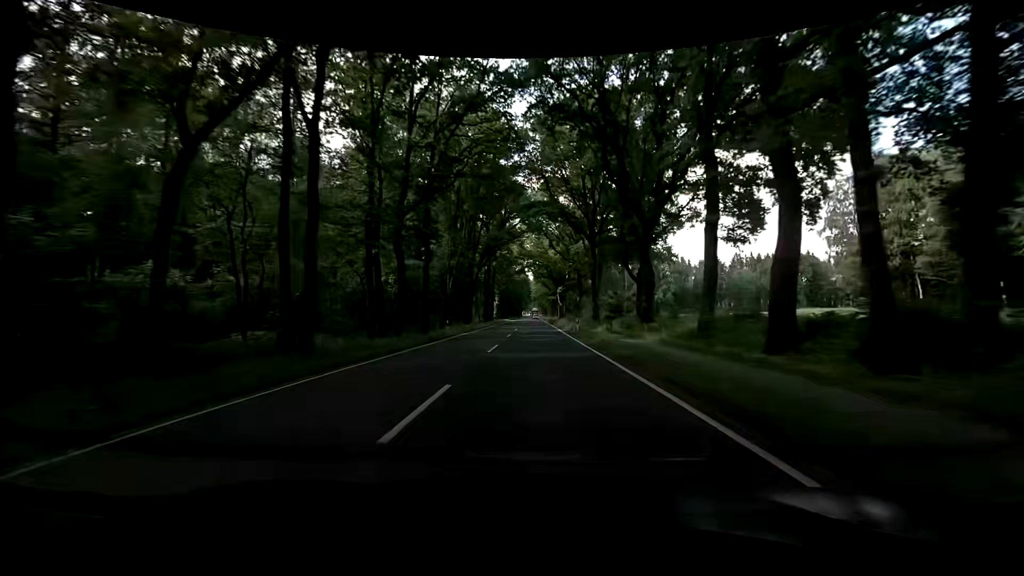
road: primary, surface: asphalt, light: Day
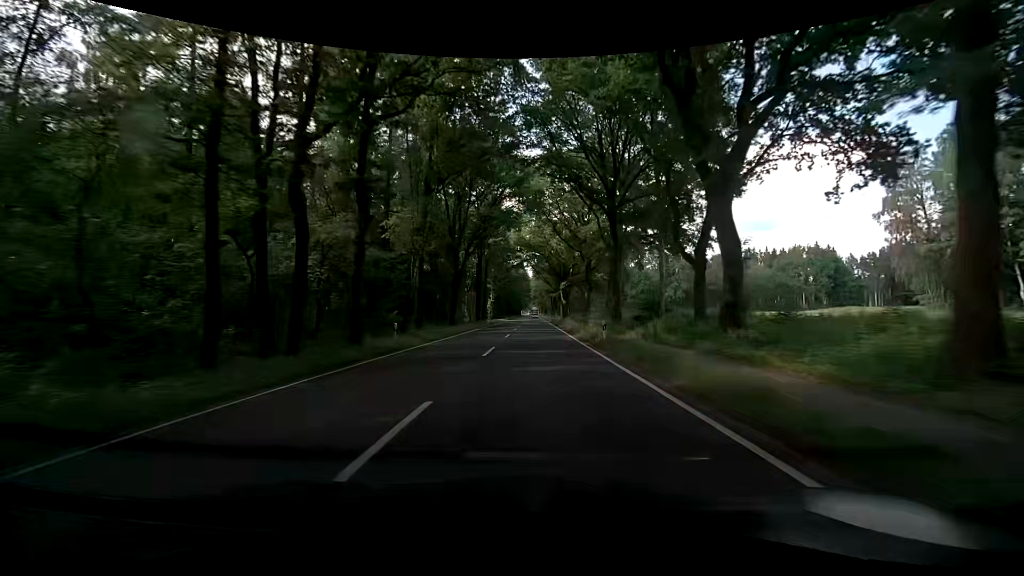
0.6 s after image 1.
(0.0, +14.2) m; 0°
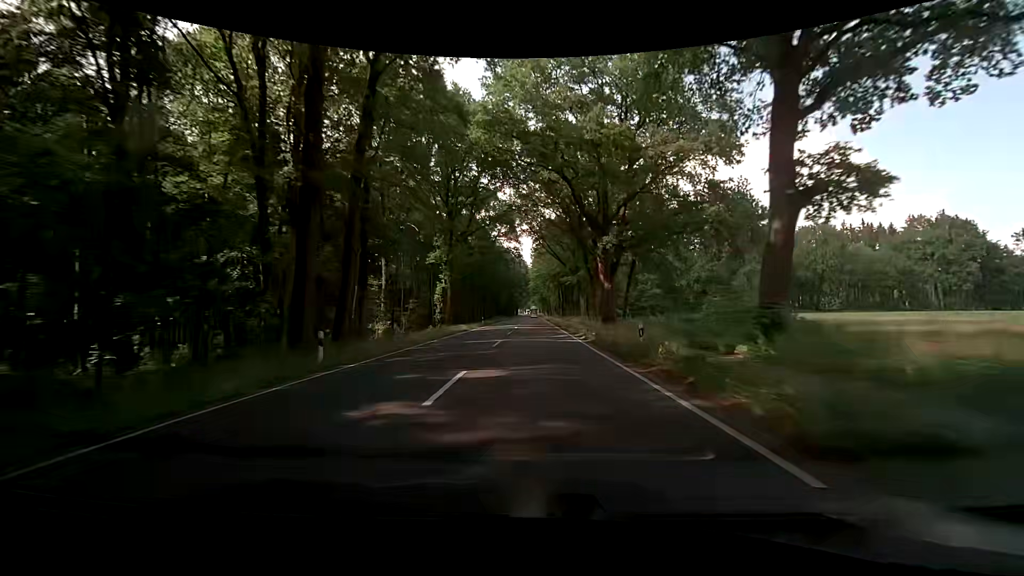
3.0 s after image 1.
(+0.2, +58.1) m; +1°
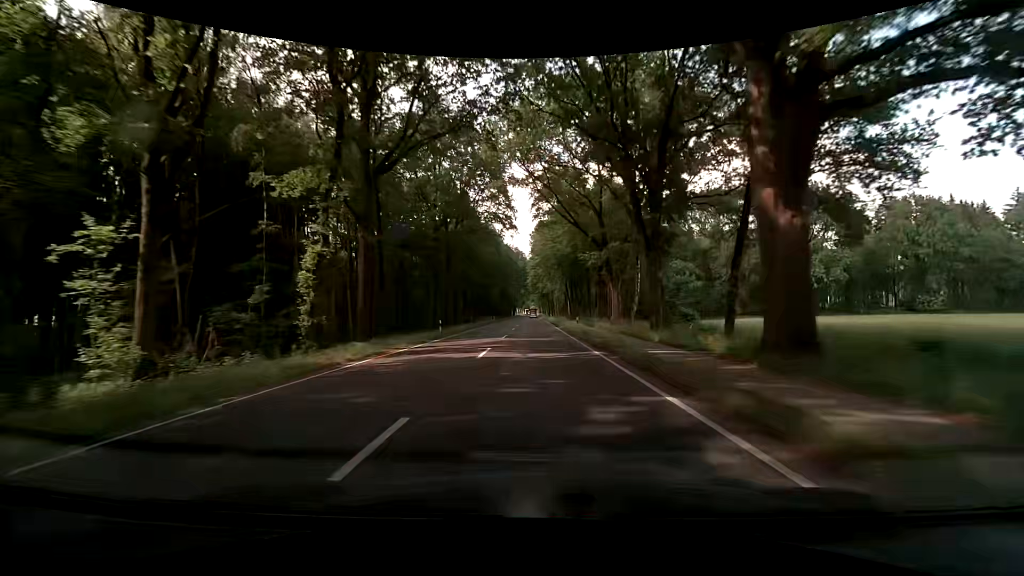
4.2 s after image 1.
(-0.3, +29.6) m; -1°
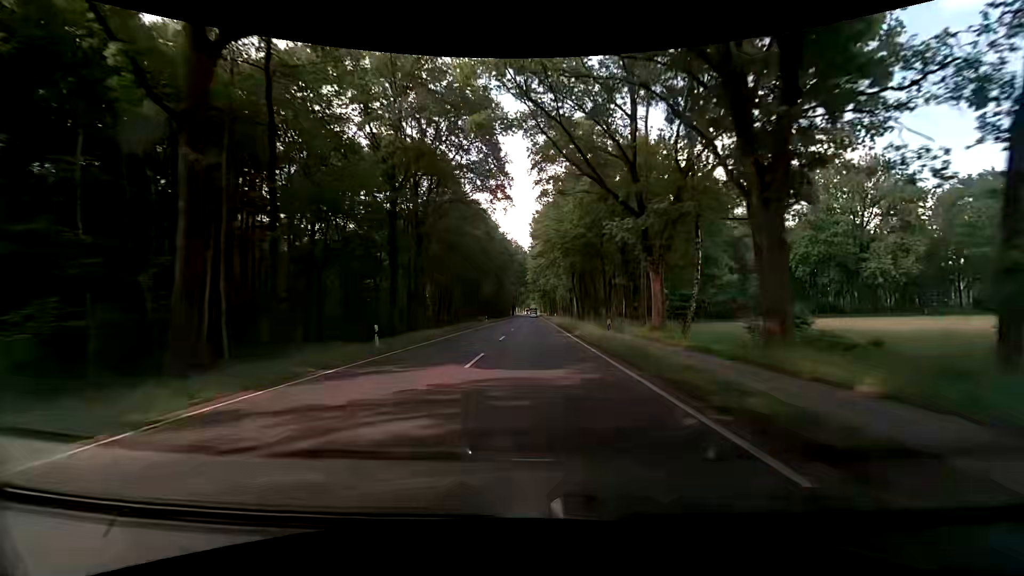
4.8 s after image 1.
(+0.1, +14.8) m; +1°
